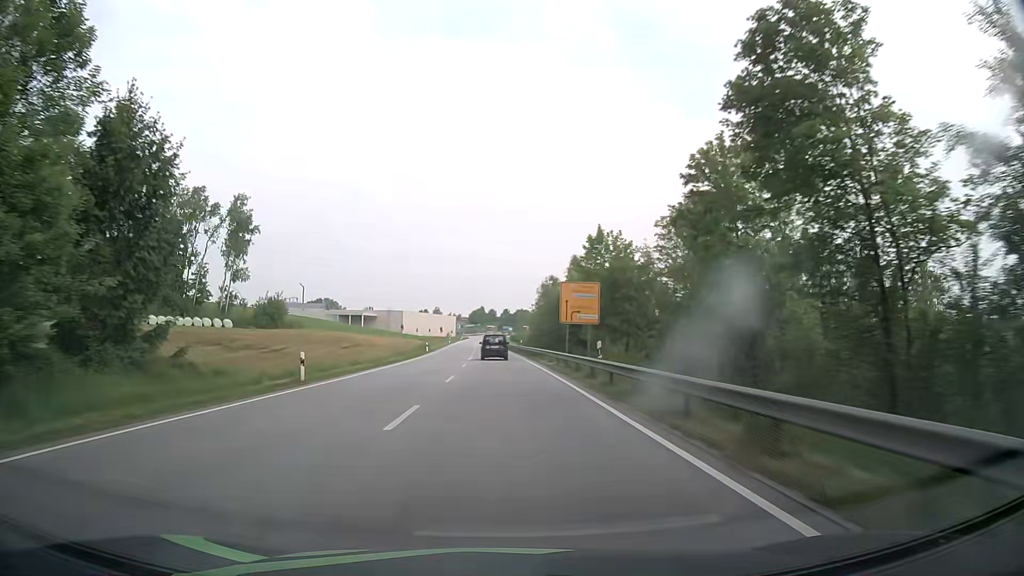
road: primary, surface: asphalt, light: Day
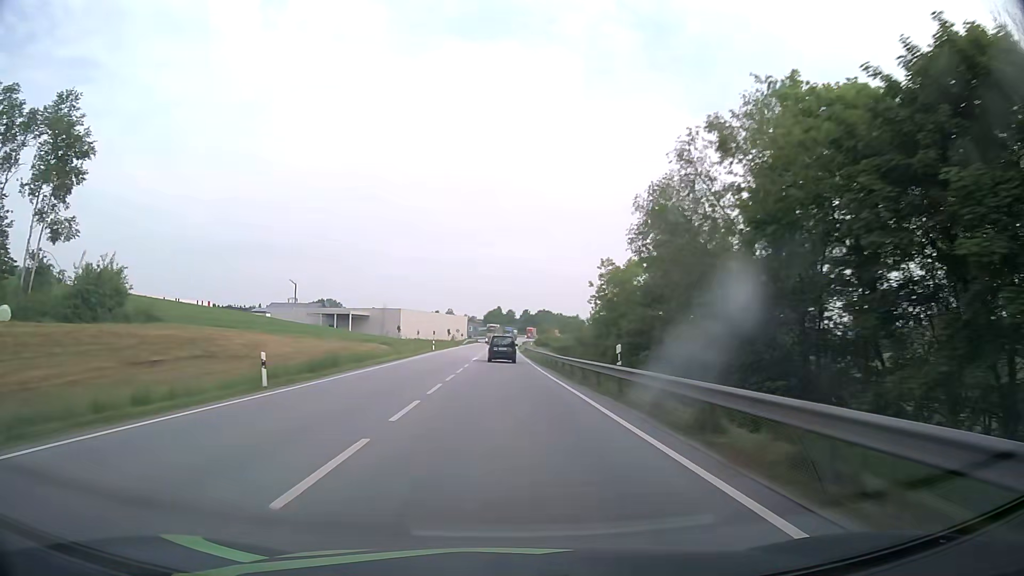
(-1.0, +53.5) m; -2°
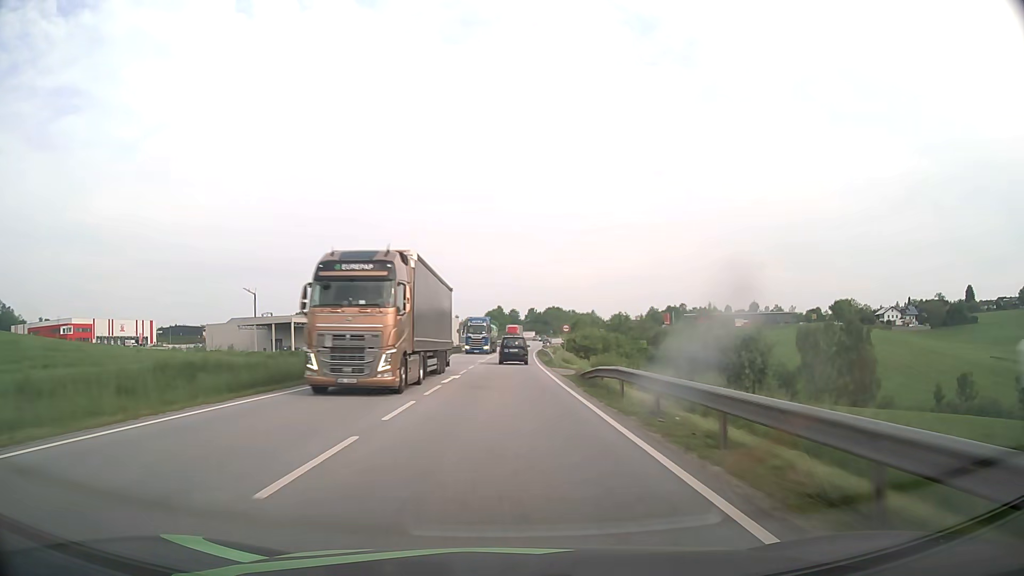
(-0.2, +65.7) m; 0°
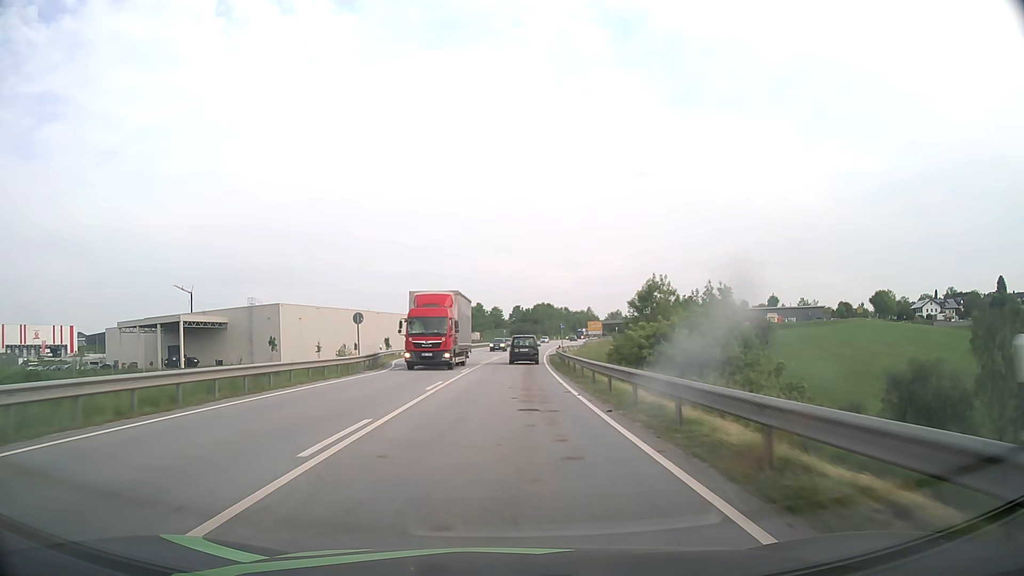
(+0.5, +52.1) m; +1°
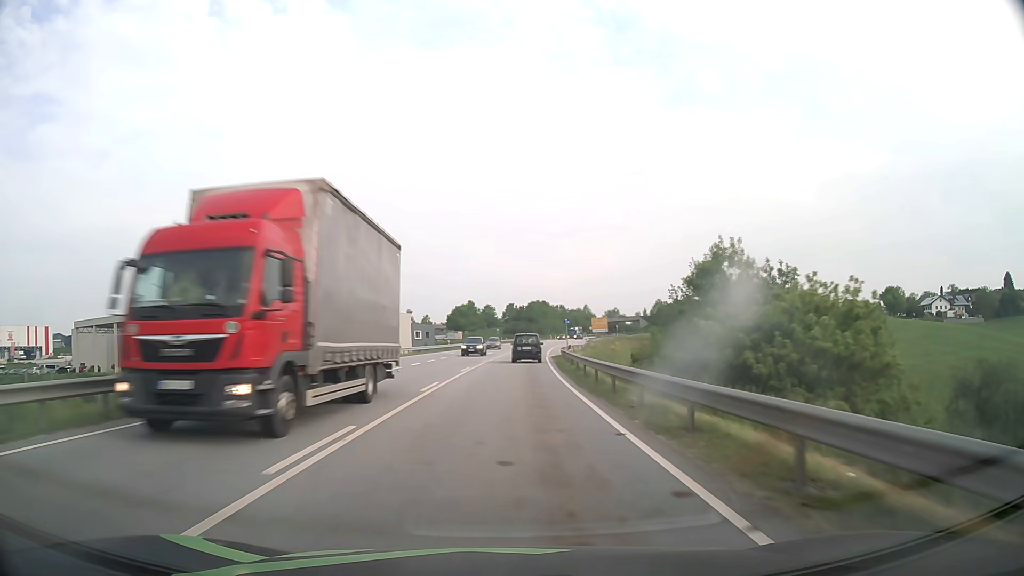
(+0.1, +13.0) m; +1°
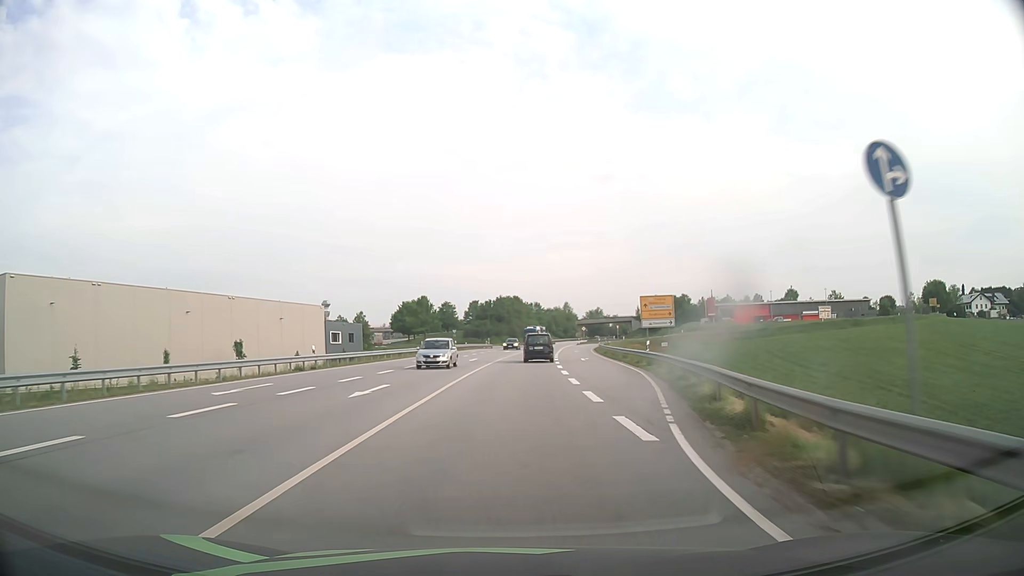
(+1.1, +52.0) m; +3°
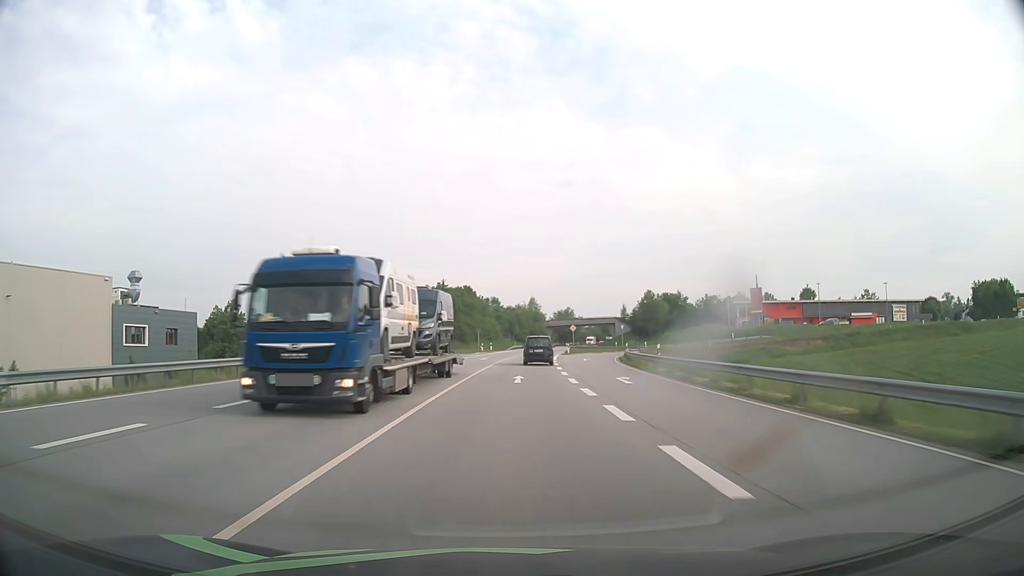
(+1.7, +52.0) m; +4°
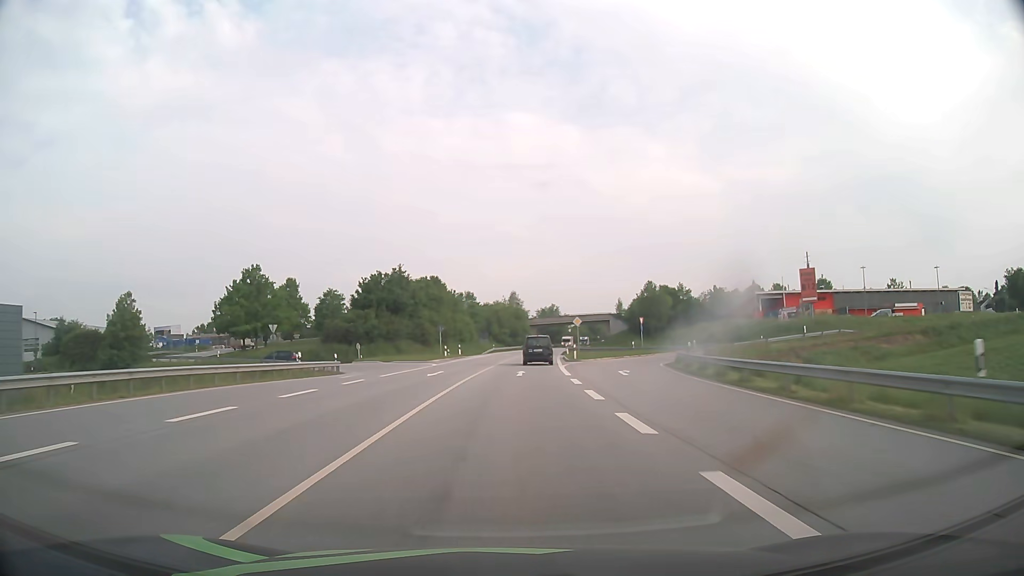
(+0.4, +26.1) m; +2°
